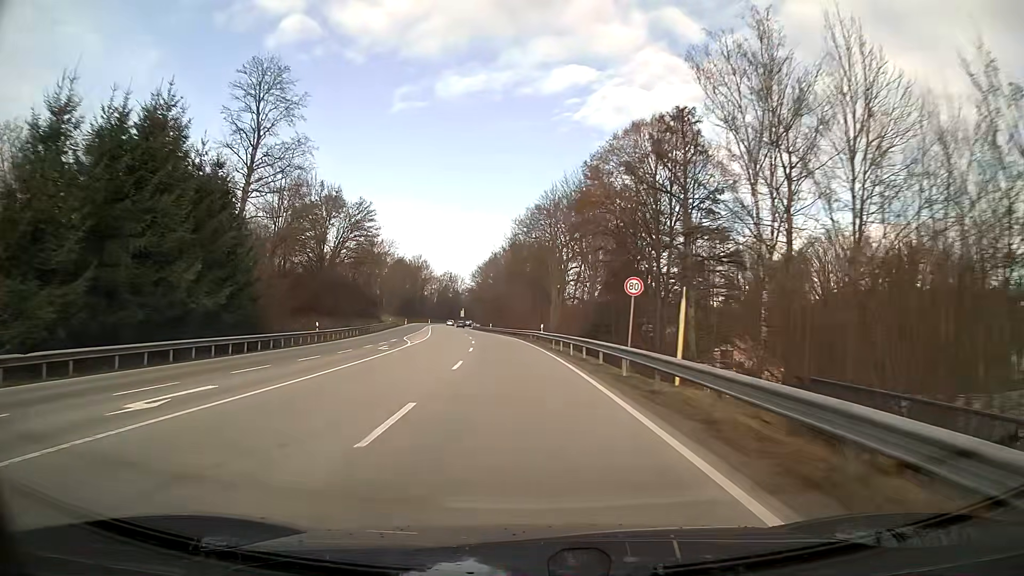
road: primary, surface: asphalt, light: Day
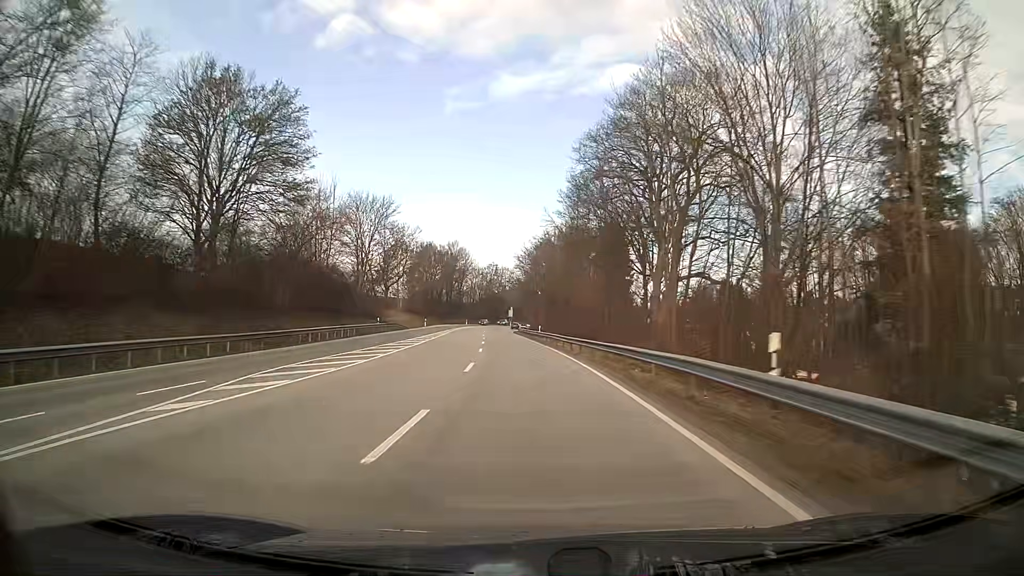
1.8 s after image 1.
(-1.5, +37.1) m; -5°
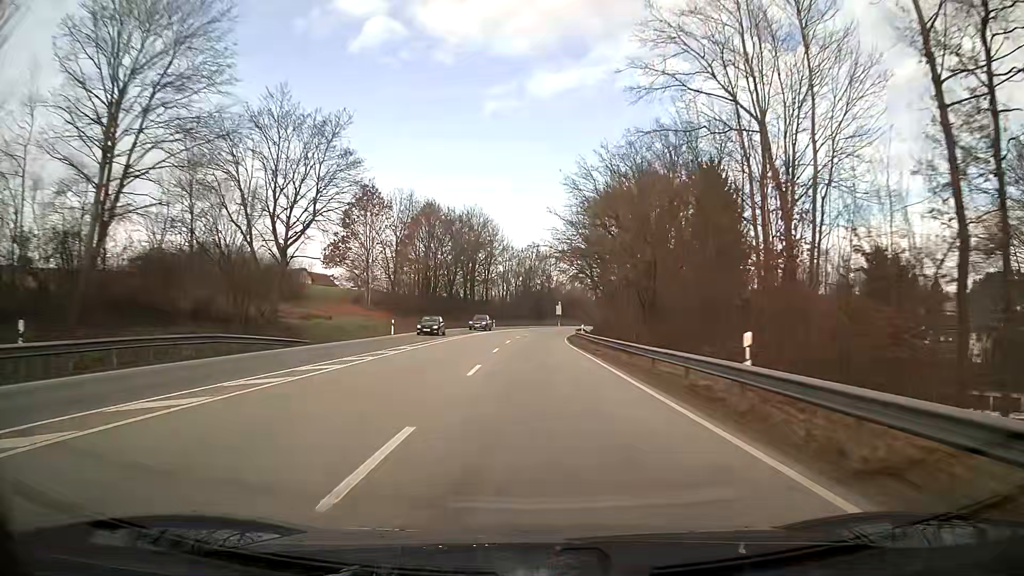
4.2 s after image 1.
(-1.8, +49.9) m; -3°
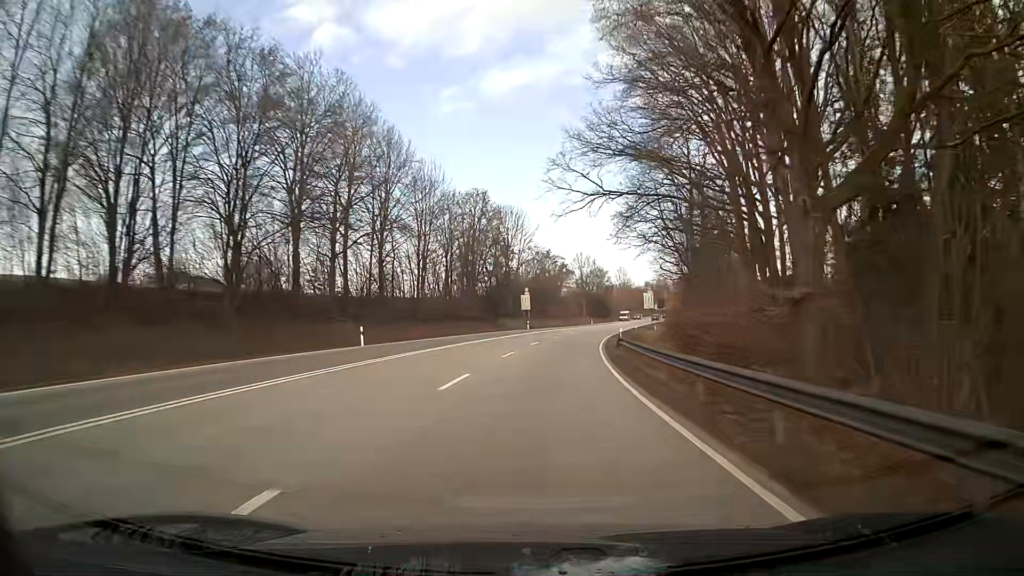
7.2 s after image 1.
(+1.5, +63.6) m; +4°
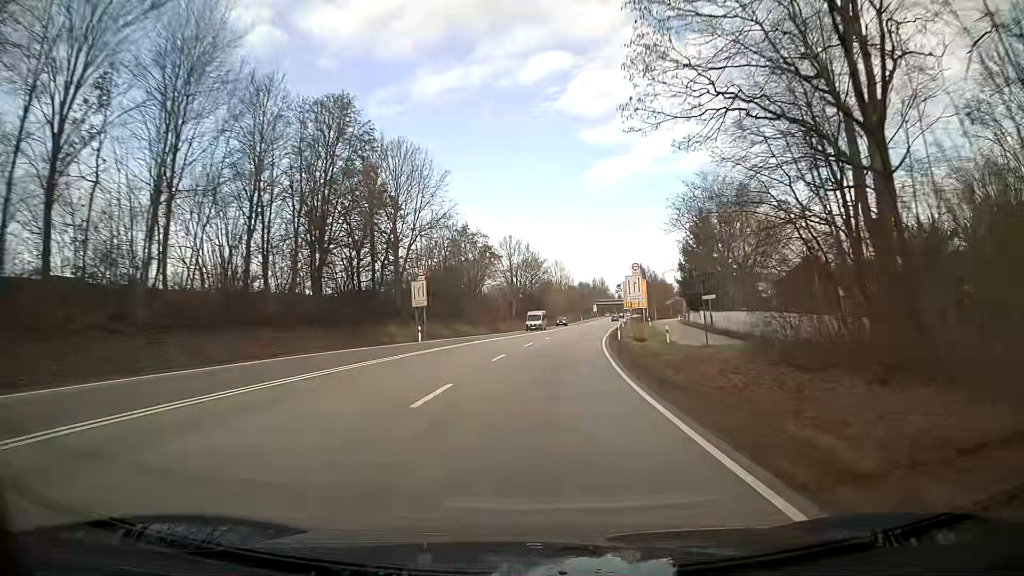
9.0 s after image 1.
(+1.8, +38.6) m; +6°
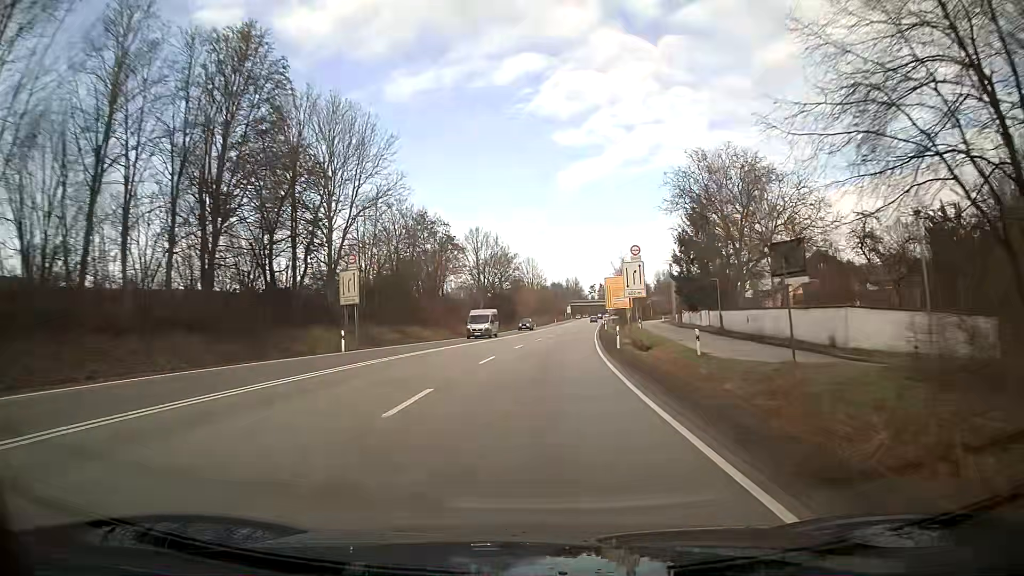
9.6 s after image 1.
(+0.3, +13.0) m; +2°
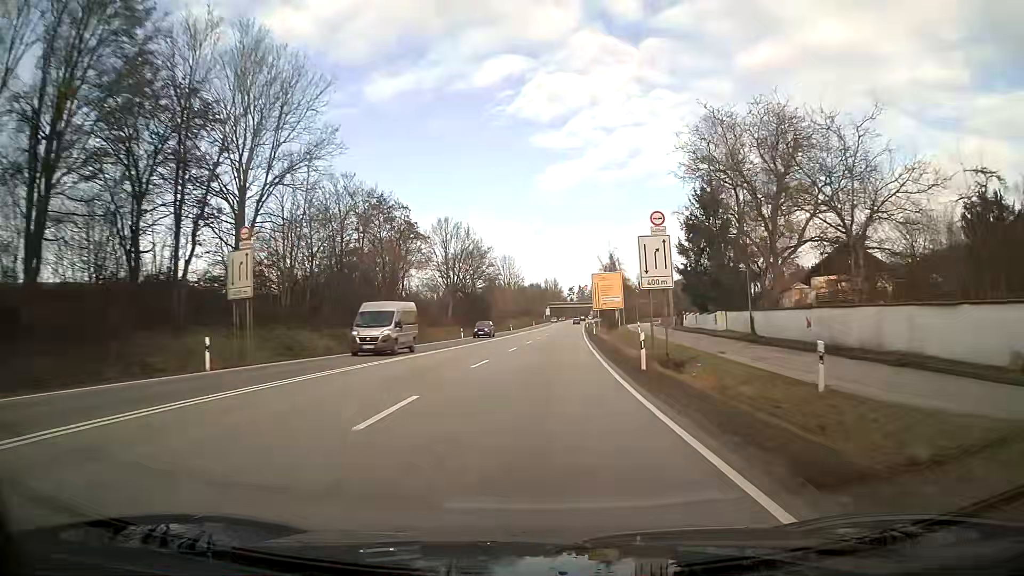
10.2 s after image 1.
(+0.2, +13.0) m; +2°
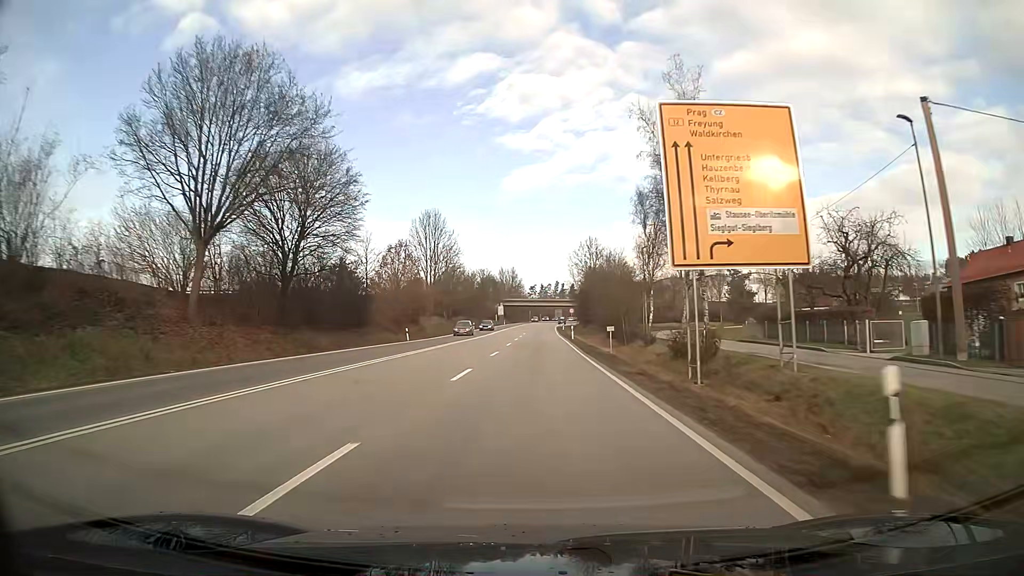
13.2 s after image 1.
(+2.7, +64.7) m; +3°
